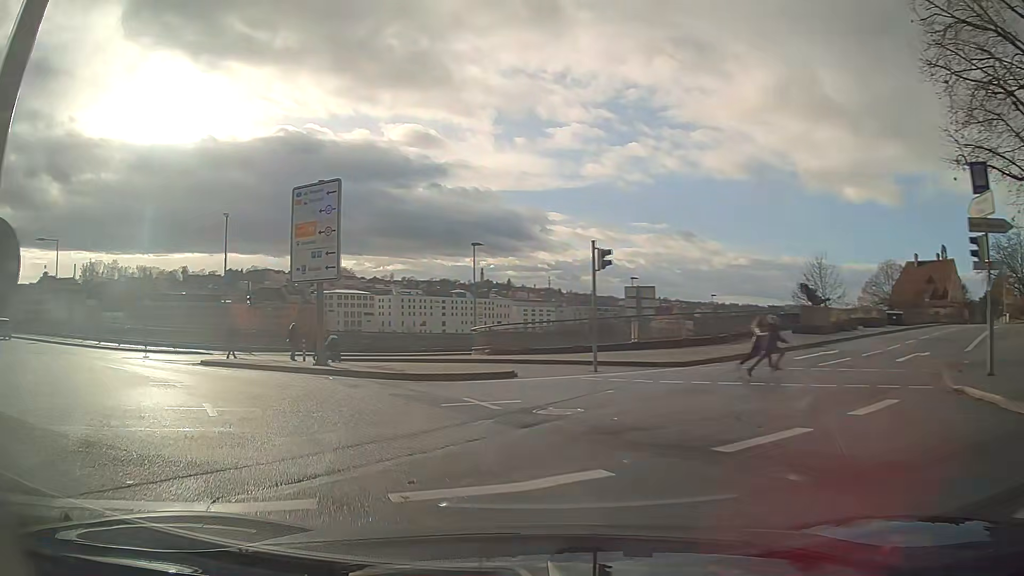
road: primary_link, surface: asphalt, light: Day
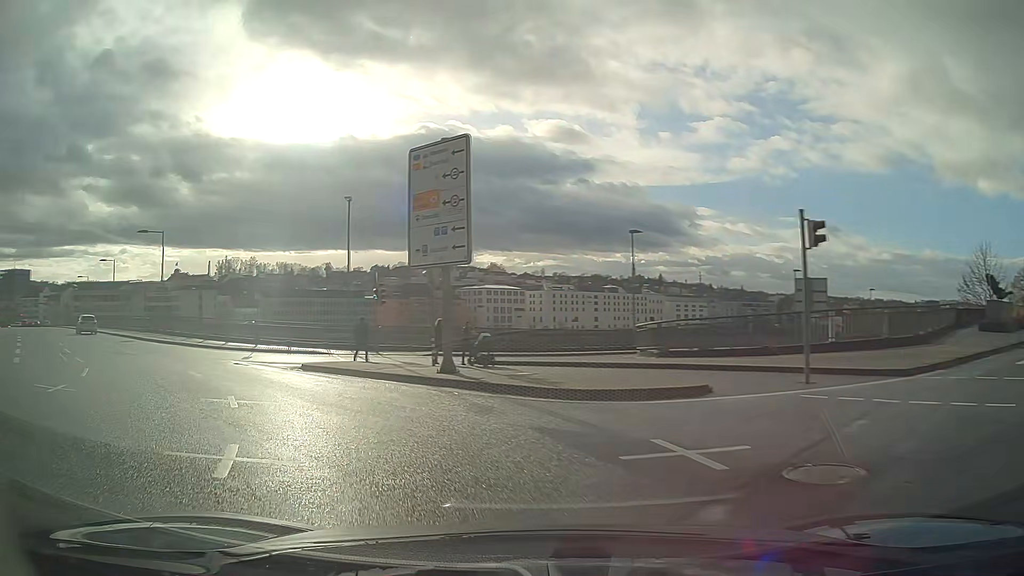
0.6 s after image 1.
(-0.5, +4.6) m; -12°
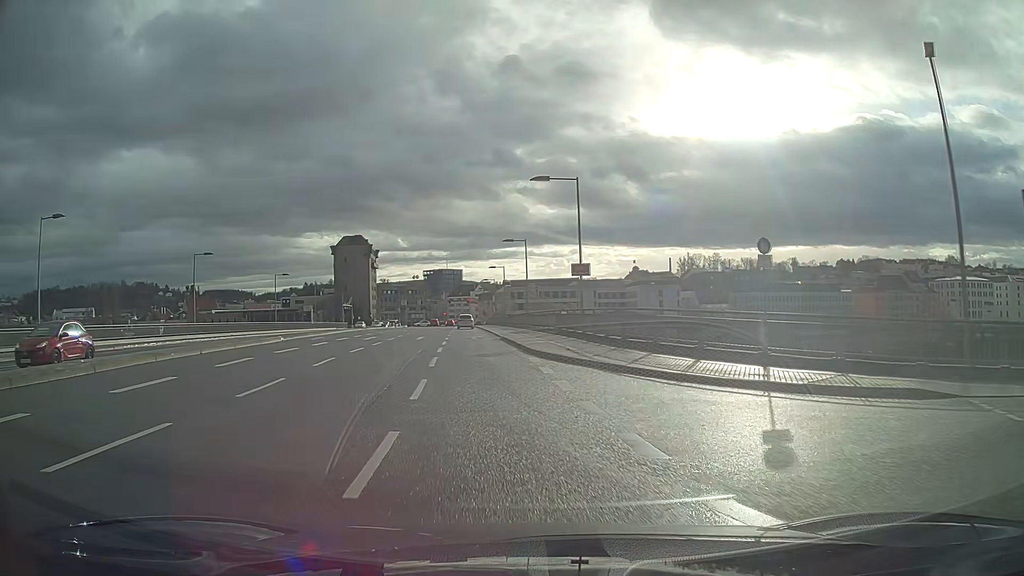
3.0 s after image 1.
(-7.3, +18.8) m; -35°
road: primary
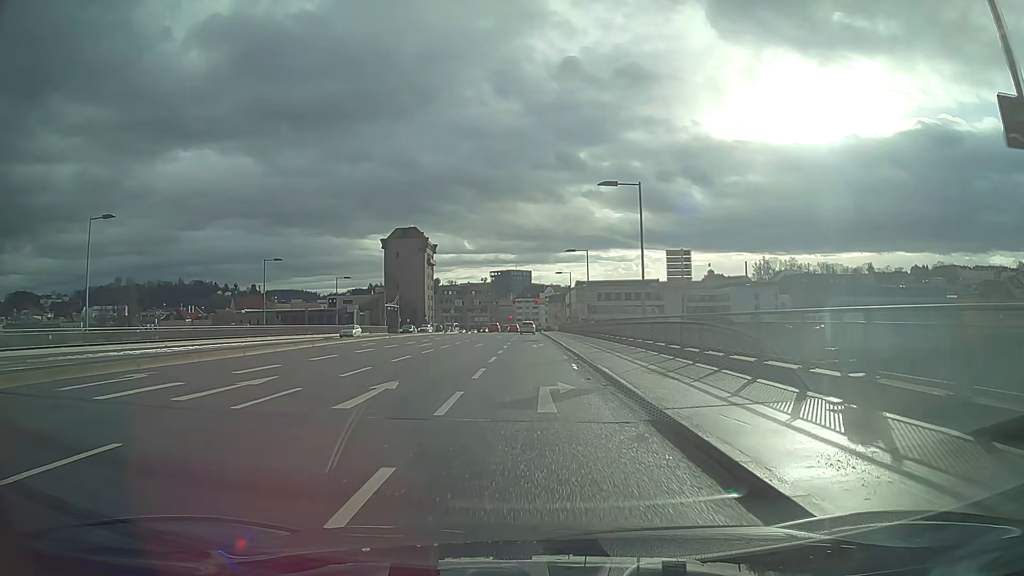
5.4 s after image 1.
(-1.7, +27.0) m; -4°
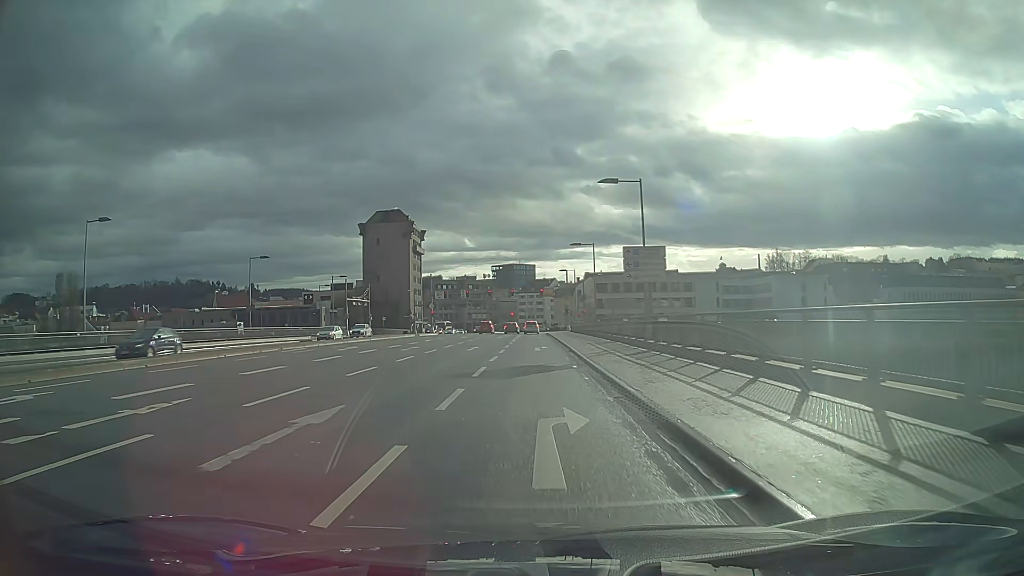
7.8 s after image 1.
(-0.1, +29.4) m; 0°
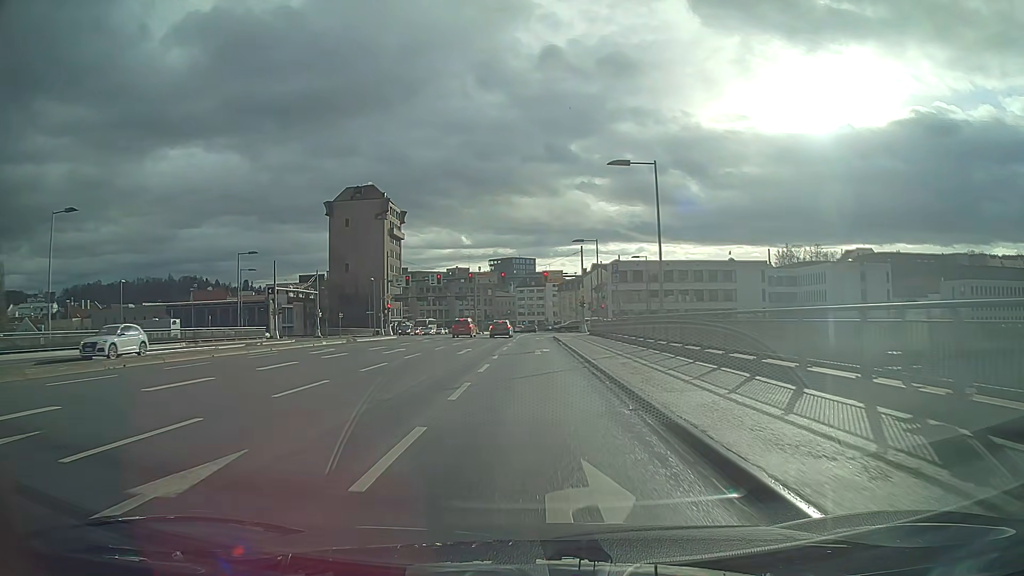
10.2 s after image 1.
(0.0, +28.9) m; 0°
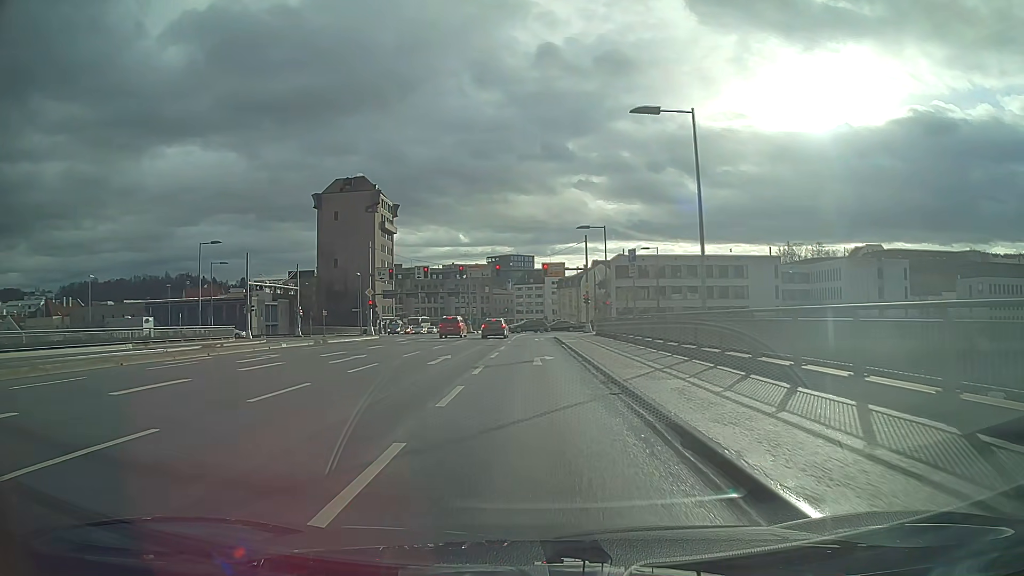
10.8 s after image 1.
(0.0, +7.1) m; 0°
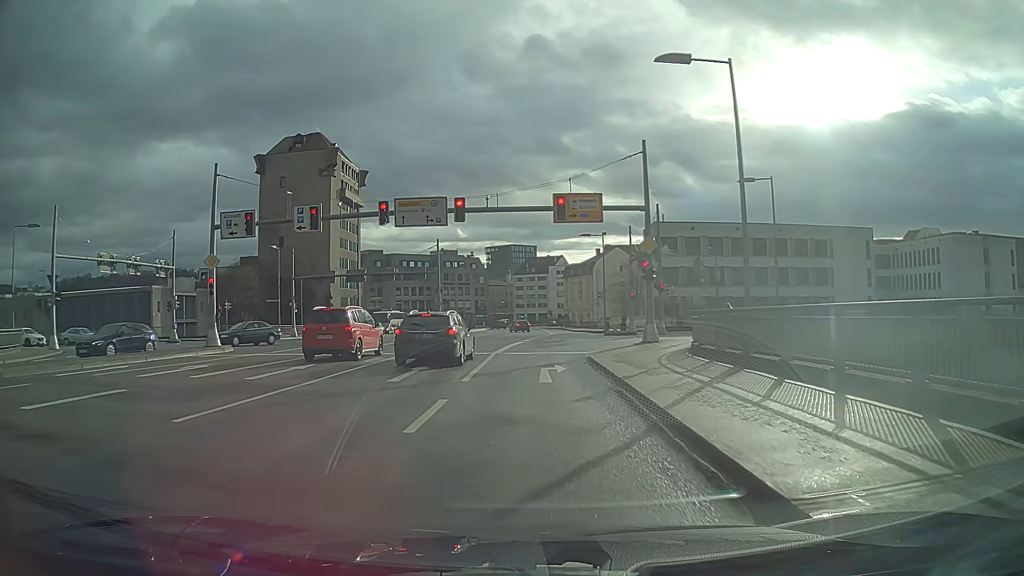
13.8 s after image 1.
(0.0, +30.6) m; 0°
